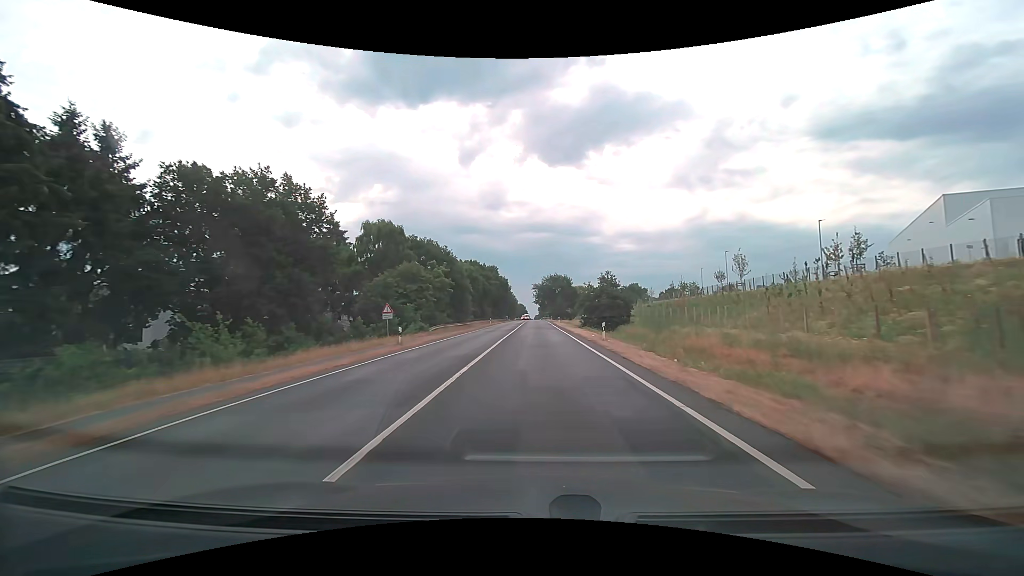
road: secondary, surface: asphalt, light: Day
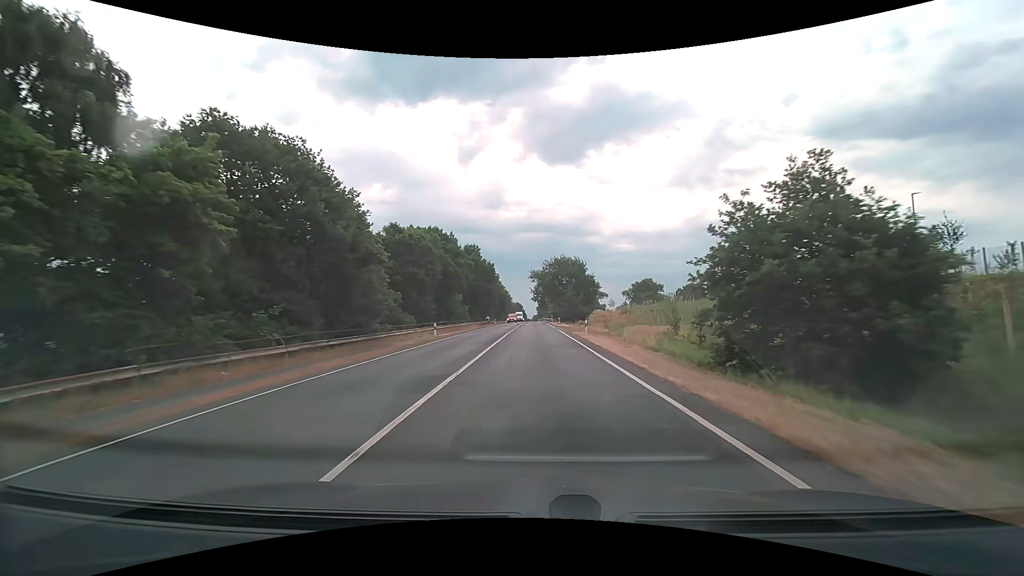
(+0.1, +41.5) m; 0°
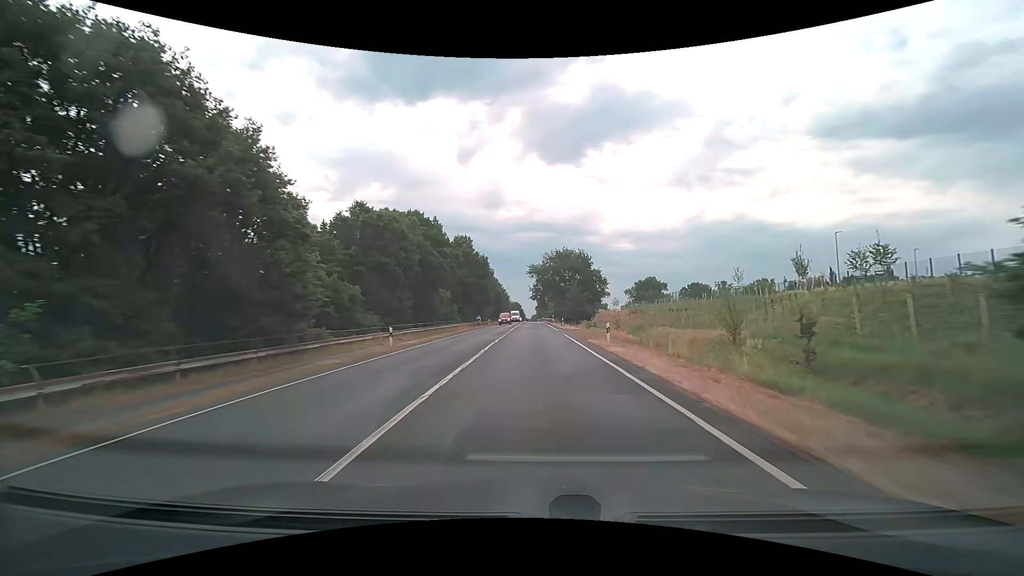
(0.0, +10.4) m; 0°
(0, +10) (0, +20) (0, +30) (0, +40) (0, +50) (0, +60) (0, +70) (0, +80) (0, +90) (0, +100) m
